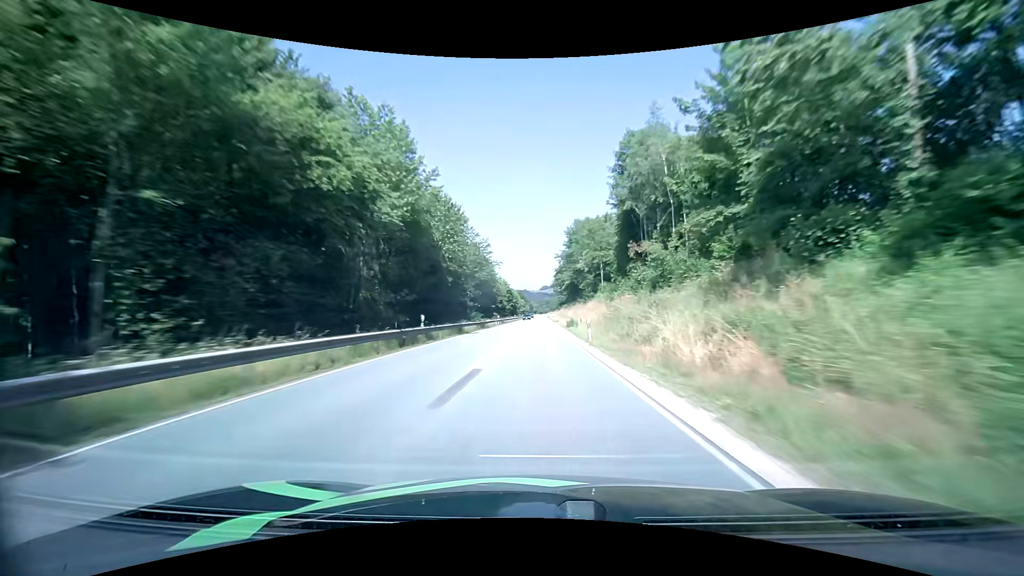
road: primary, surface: asphalt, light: Day
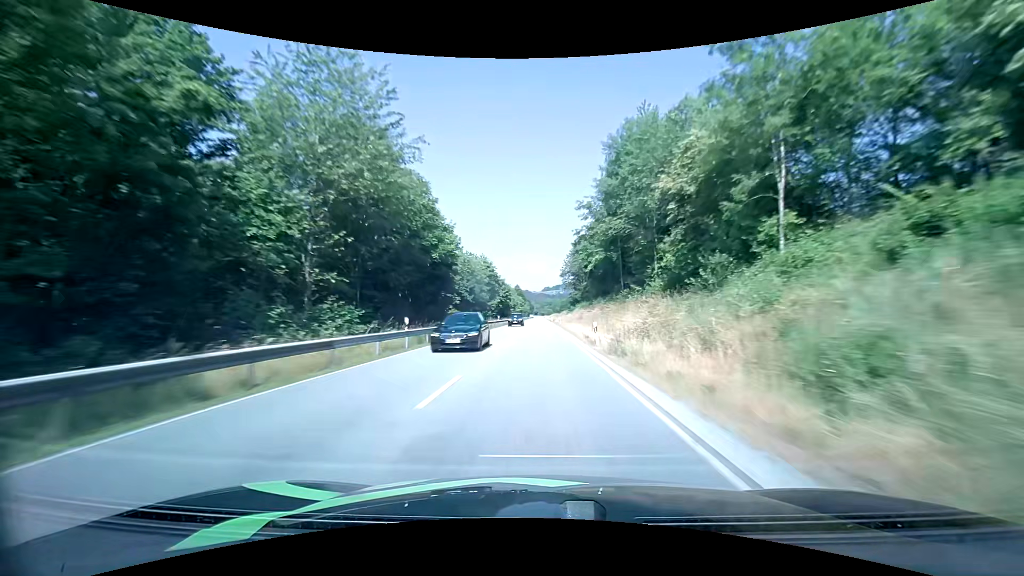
(0.0, +52.0) m; 0°
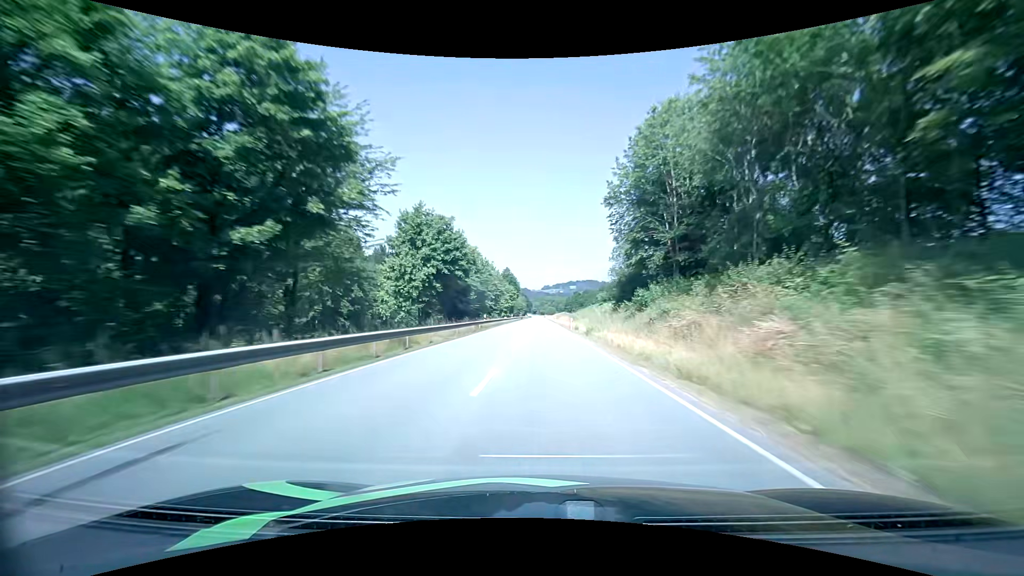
(0.0, +70.2) m; 0°
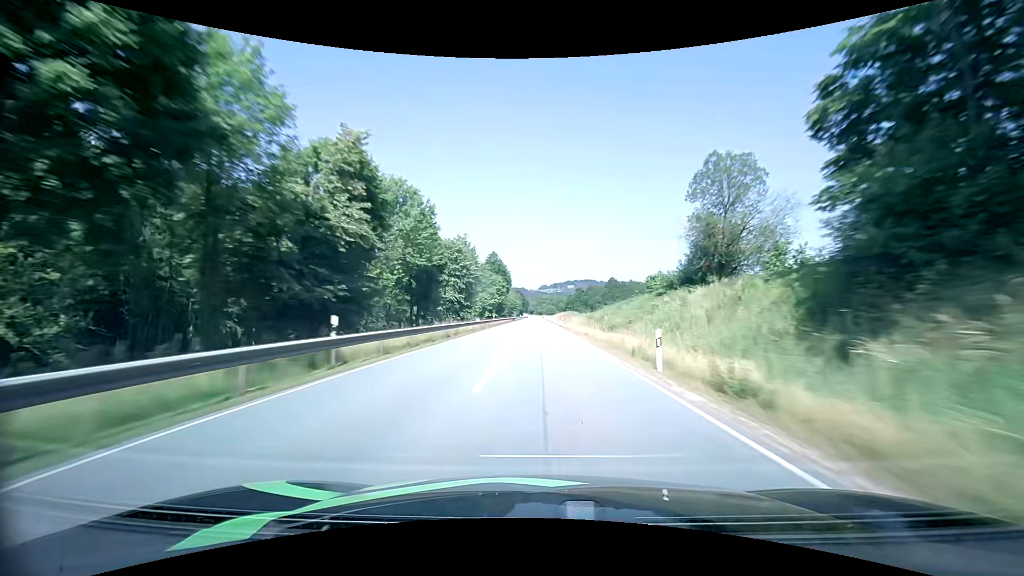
(+0.2, +35.4) m; +1°
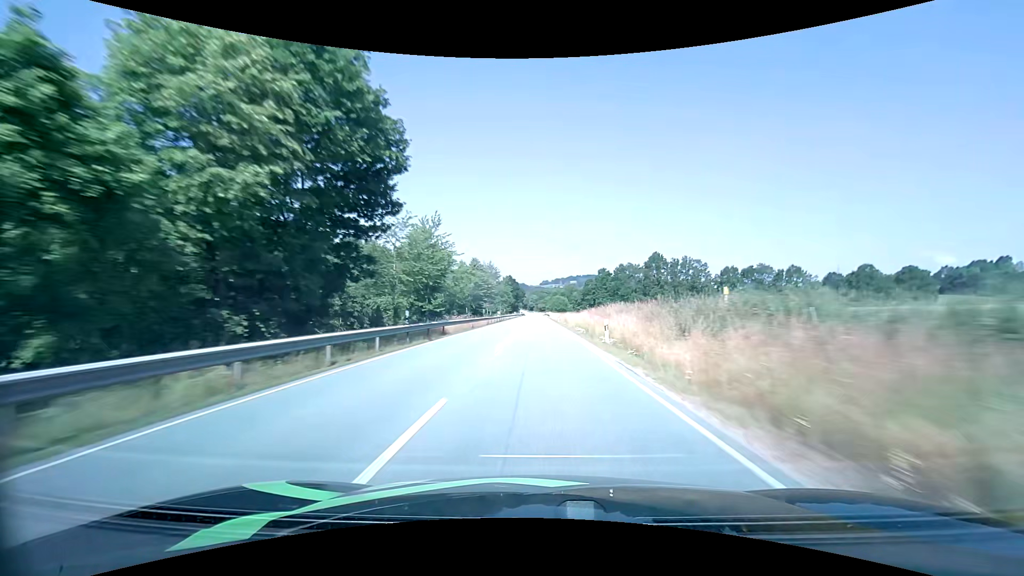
(-0.4, +87.8) m; 0°
(0, +10) (0, +20) (0, +30) (0, +40) (0, +50) (0, +60) (0, +70) (0, +80) (0, +90) (0, +100) m
